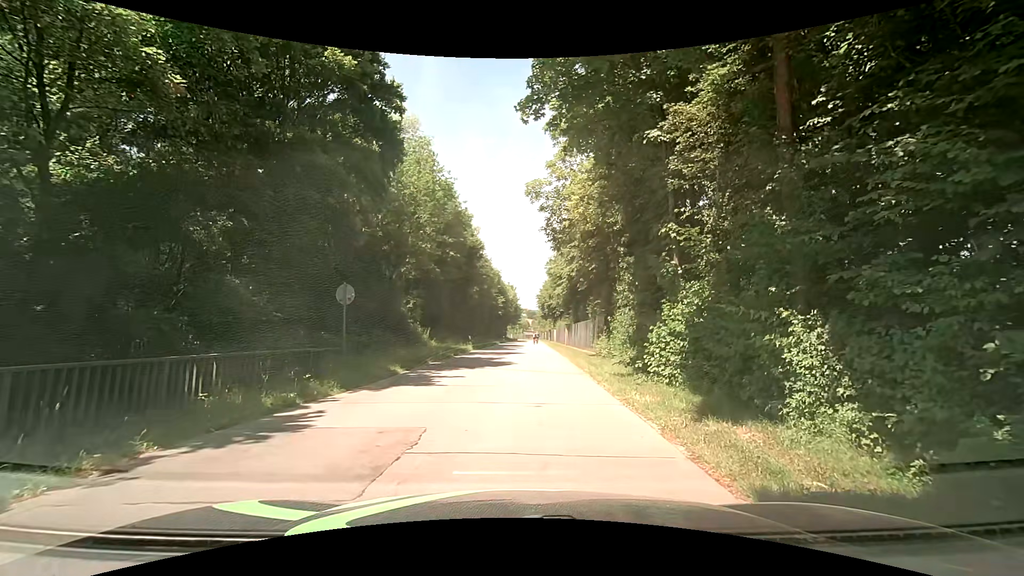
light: Day
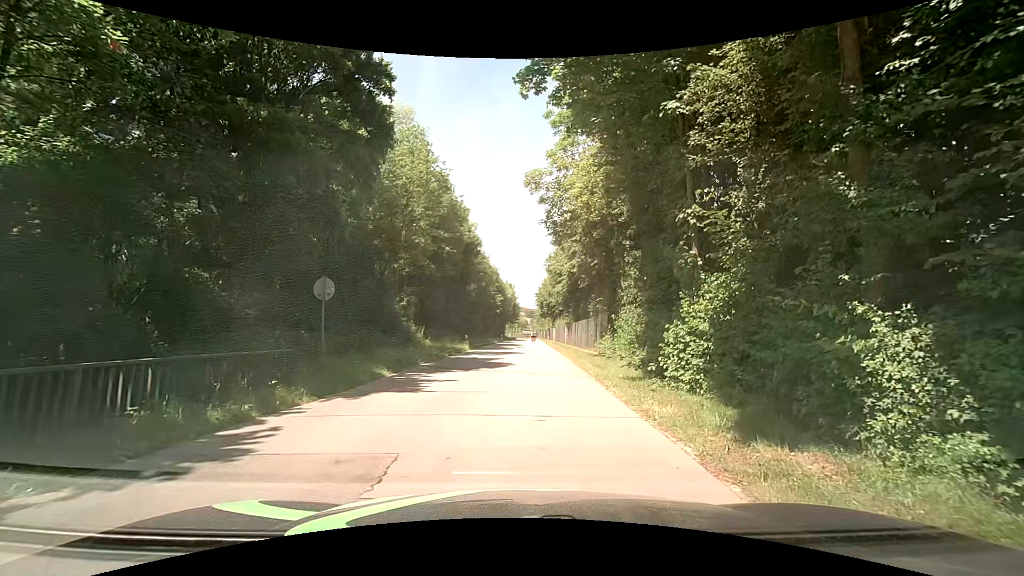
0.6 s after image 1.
(0.0, +1.6) m; -1°
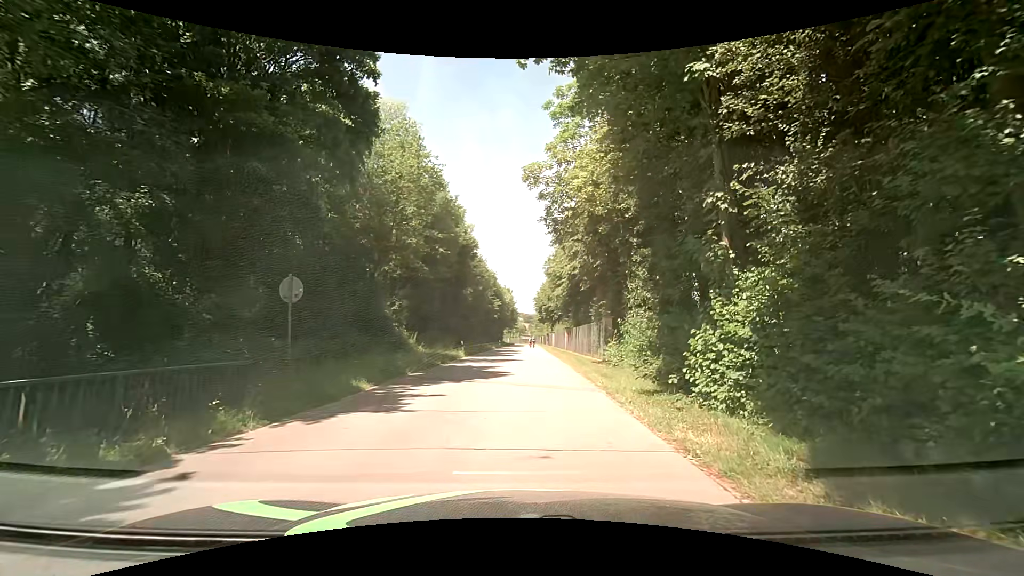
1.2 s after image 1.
(+0.1, +1.9) m; +1°
